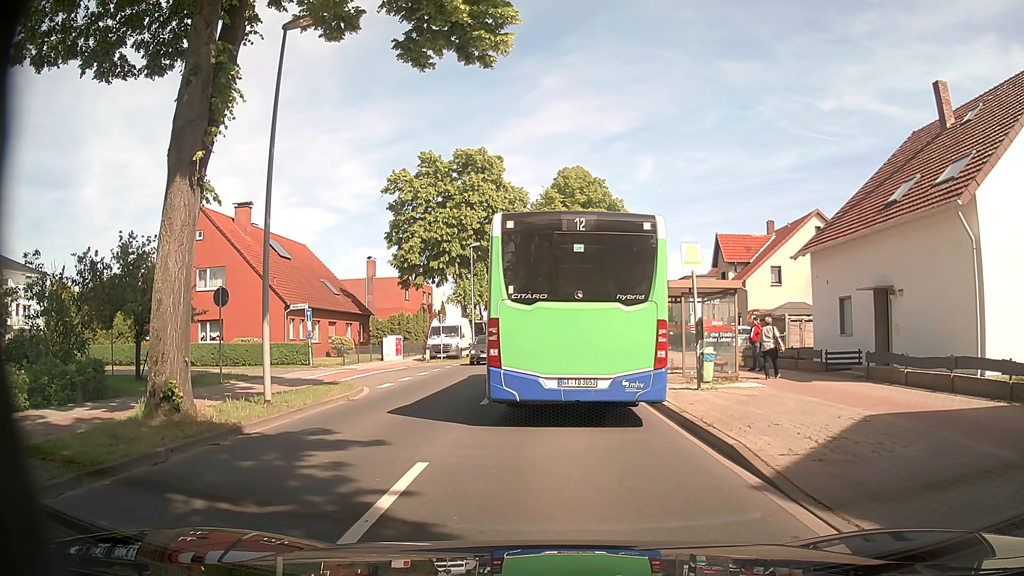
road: secondary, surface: asphalt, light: Day
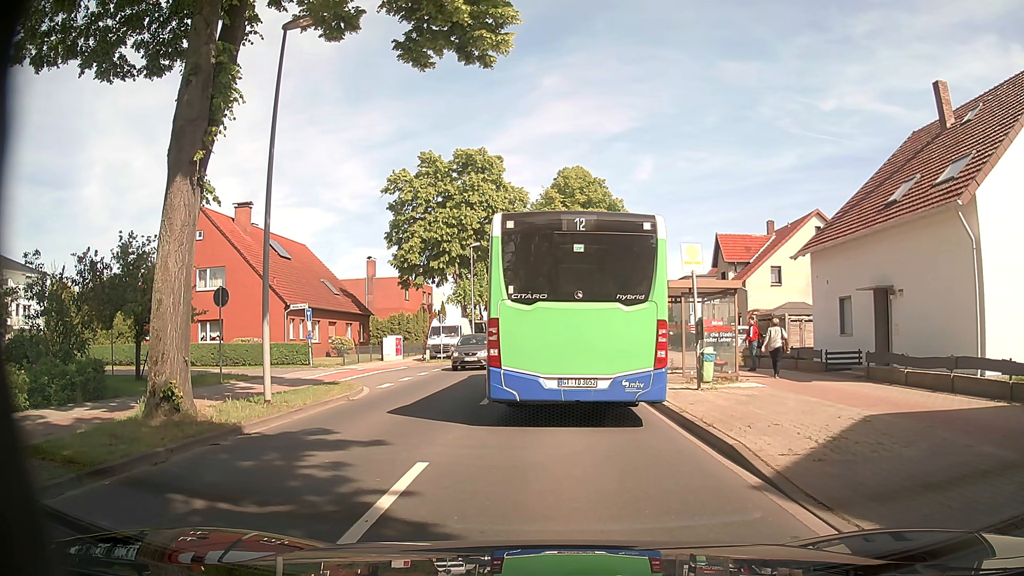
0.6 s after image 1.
(0.0, 0.0) m; 0°
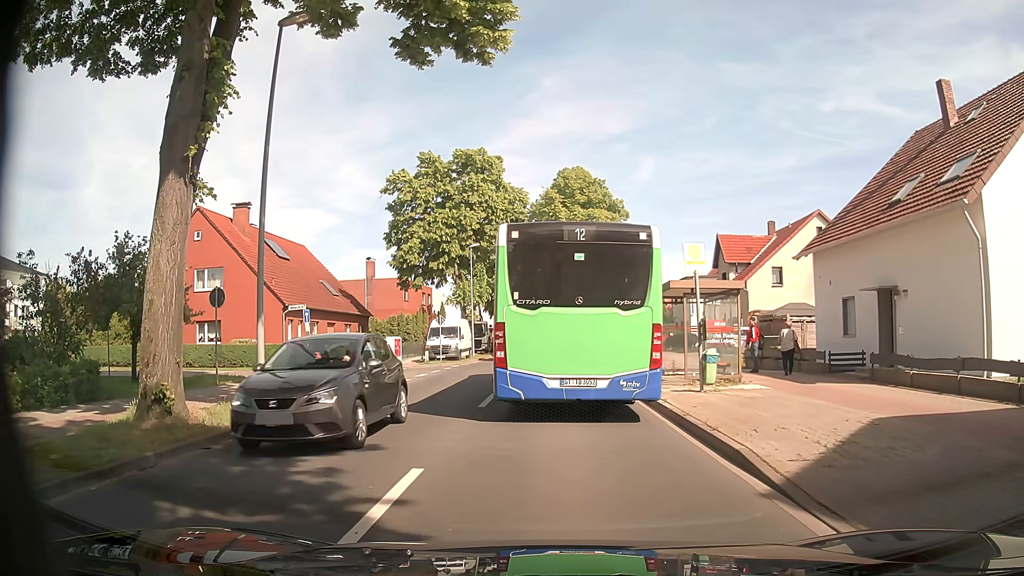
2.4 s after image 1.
(0.0, +0.2) m; 0°
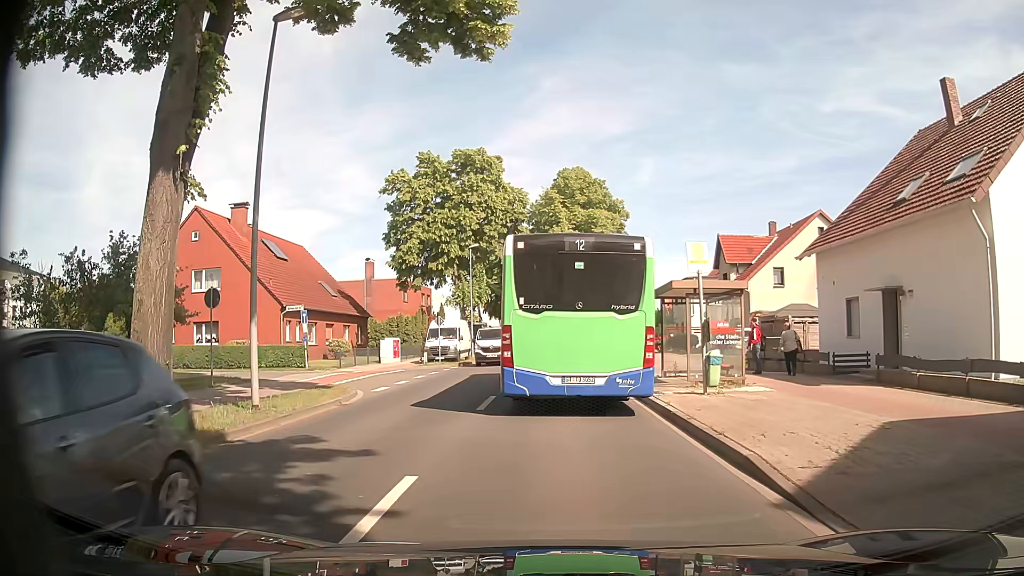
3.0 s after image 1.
(0.0, +0.3) m; 0°
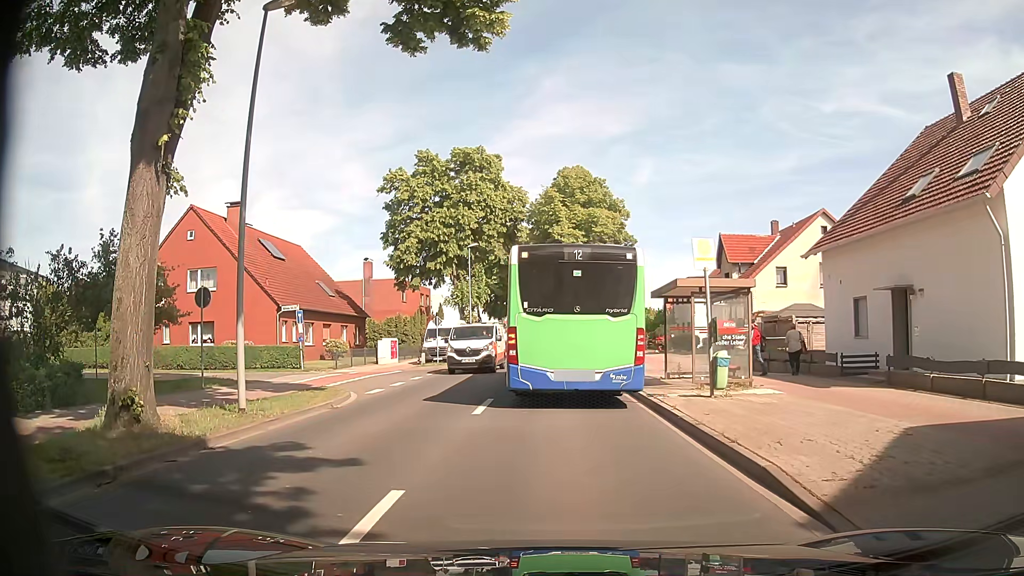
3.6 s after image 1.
(0.0, +0.6) m; 0°
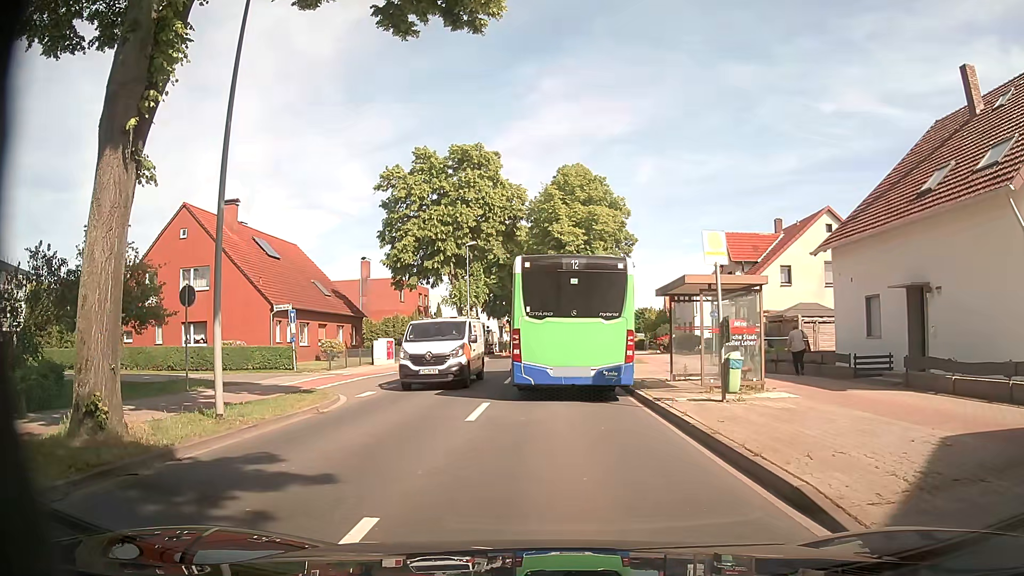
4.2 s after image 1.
(0.0, +1.0) m; -1°
